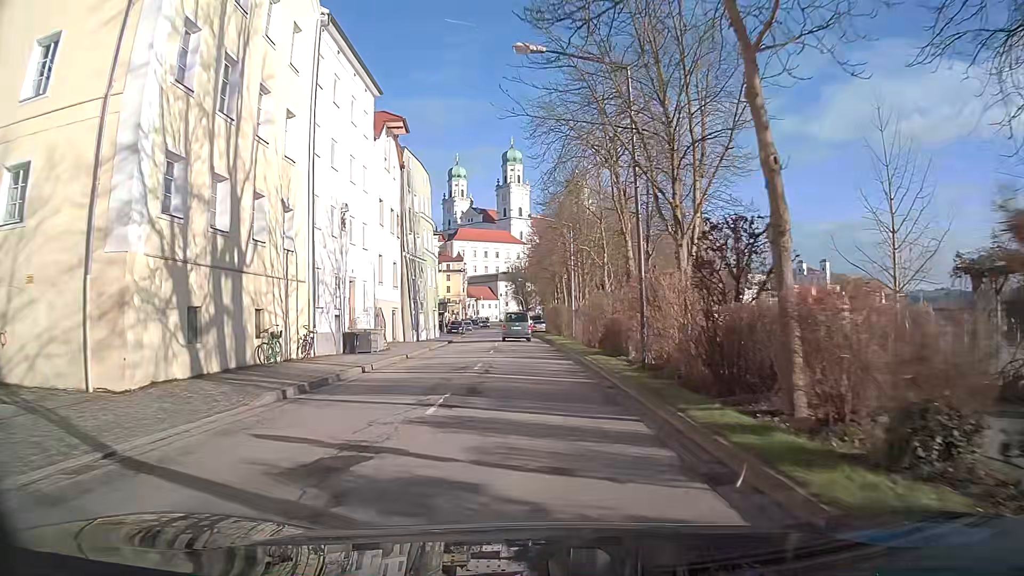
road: primary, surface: asphalt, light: Day
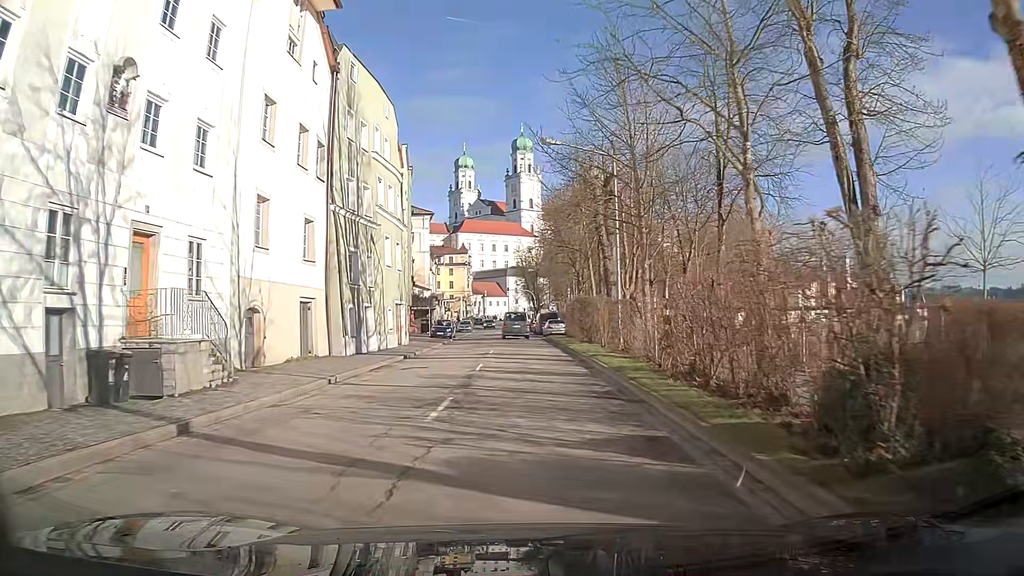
(-0.2, +18.6) m; -1°
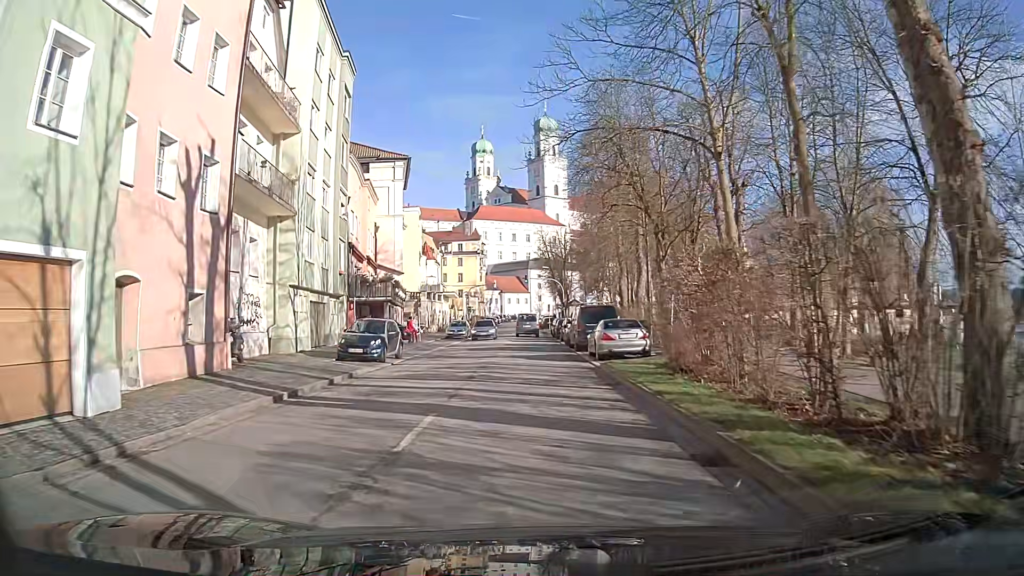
(-0.4, +29.0) m; -2°
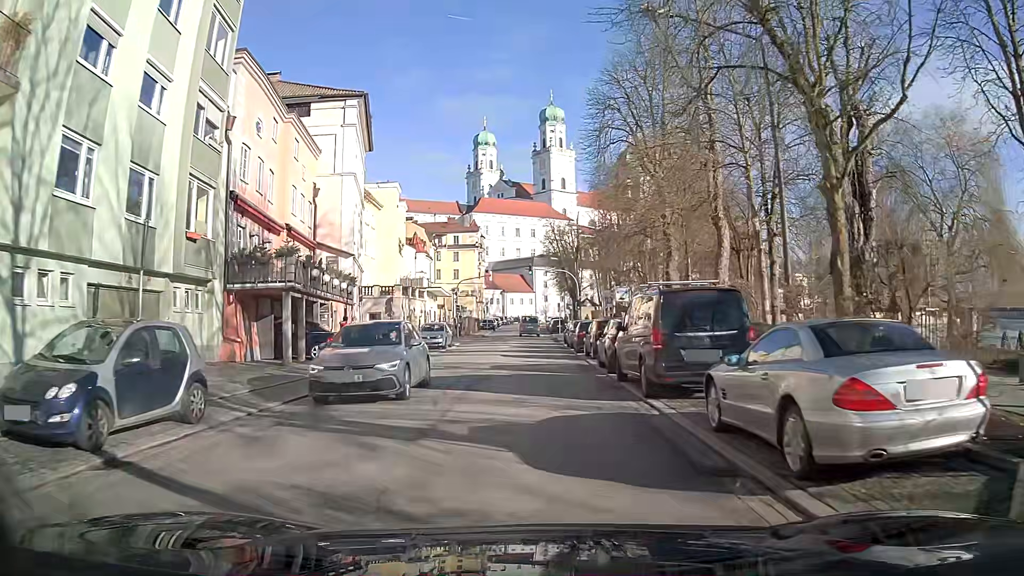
(0.0, +16.5) m; 0°
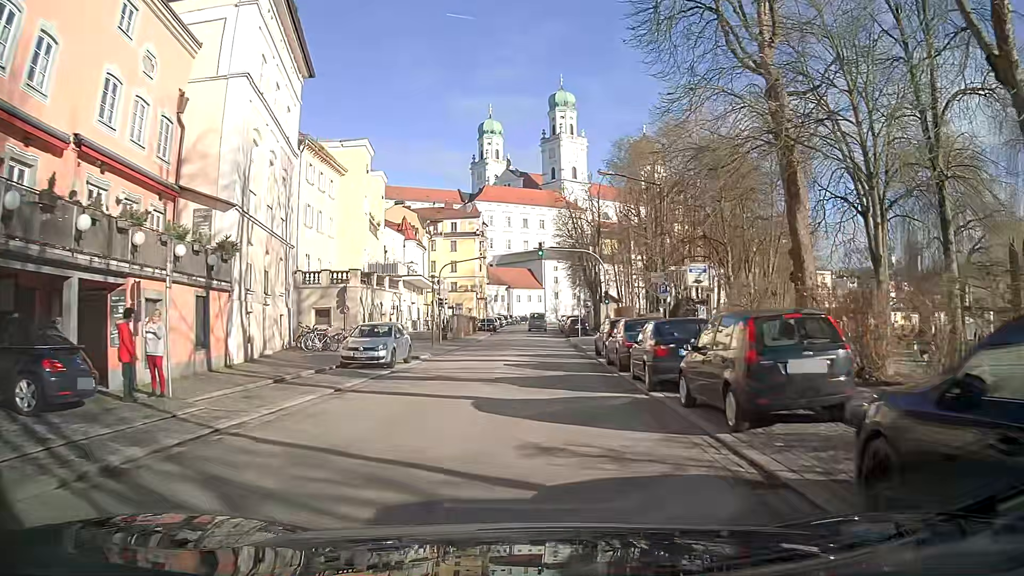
(-0.1, +16.4) m; -1°
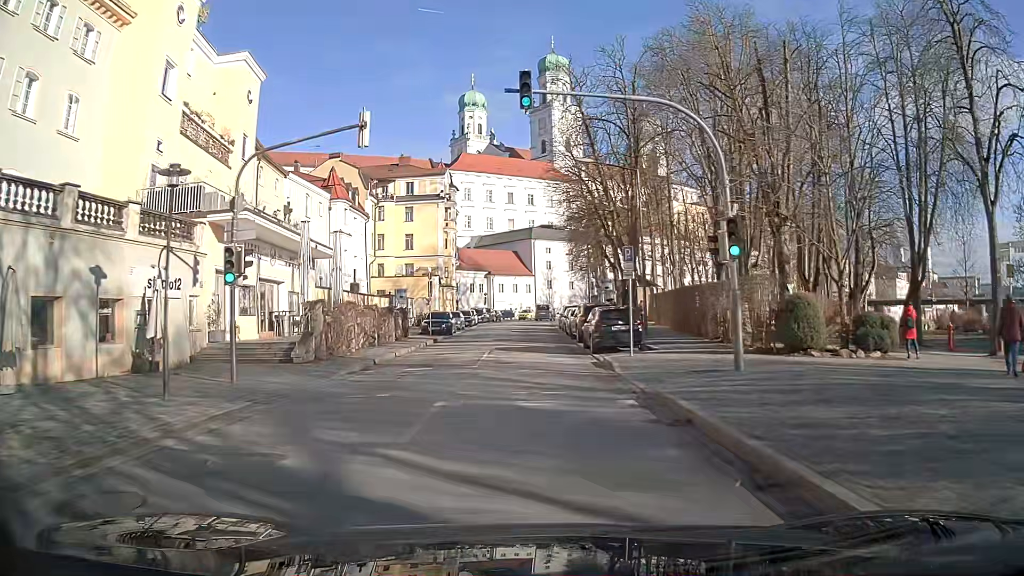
(+0.2, +29.9) m; +1°
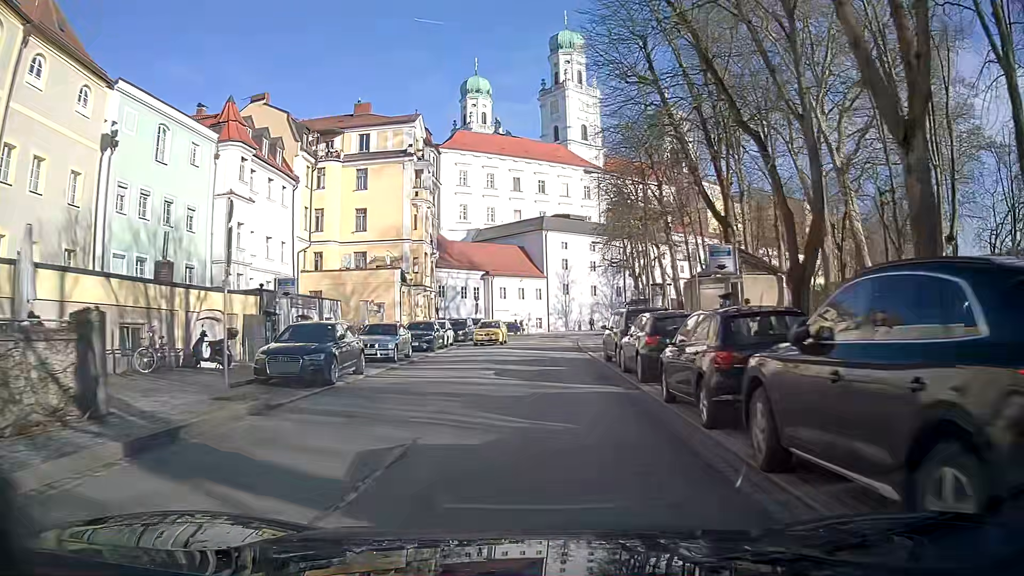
(-0.2, +25.9) m; -1°
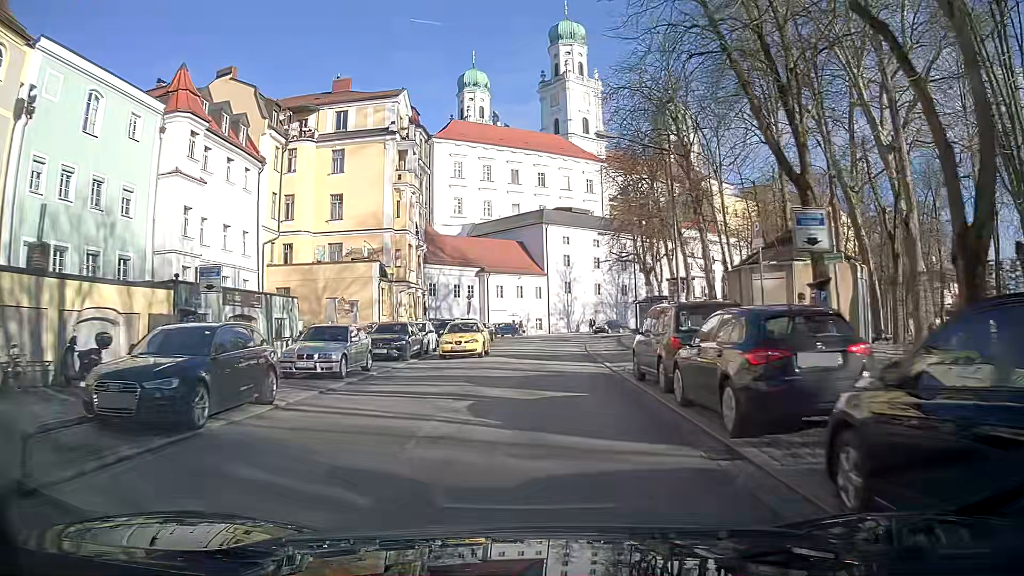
(0.0, +6.5) m; 0°
(0, +10) (0, +20) (+1, +30) (+1, +40) (+3, +50) (+6, +59) (+10, +68) (+16, +77) (+22, +84) (+29, +92) m
